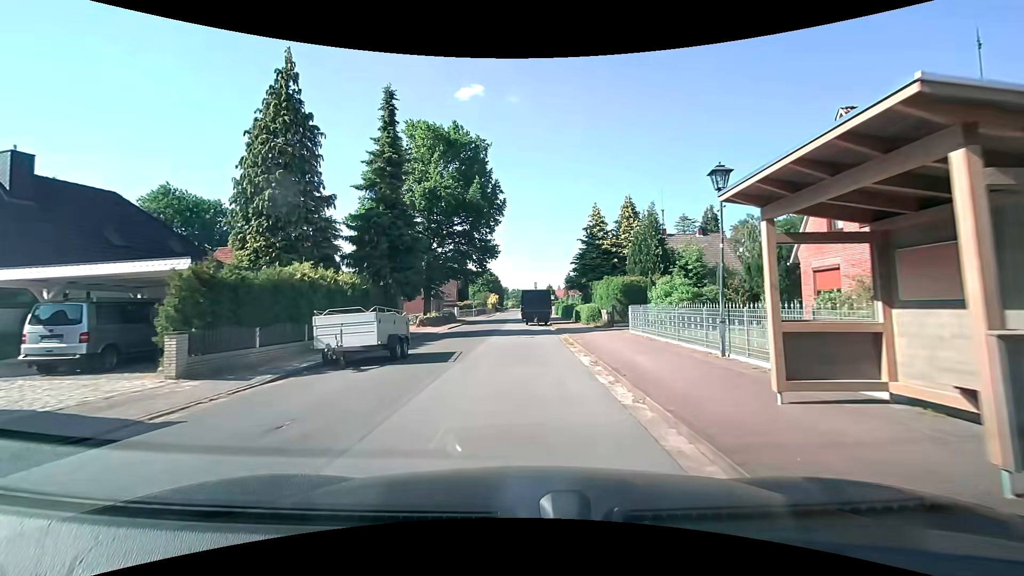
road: unclassified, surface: asphalt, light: Day
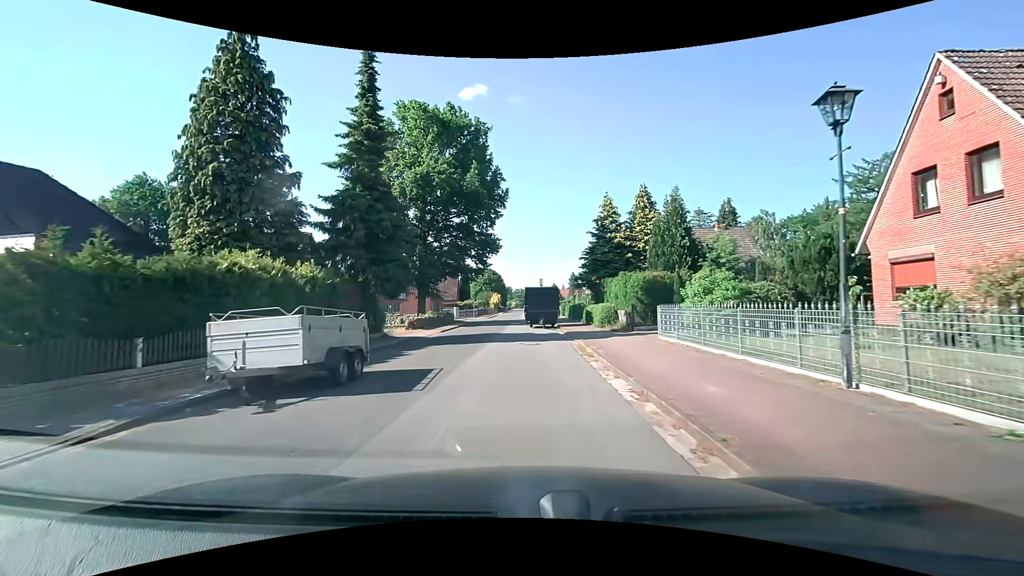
(0.0, +4.3) m; 0°
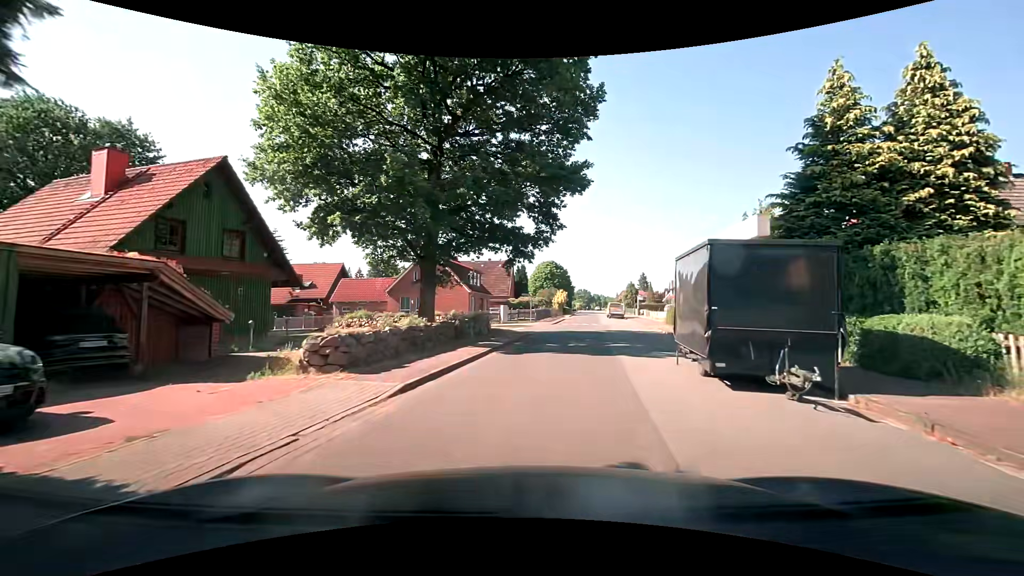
(-1.9, +21.9) m; -7°
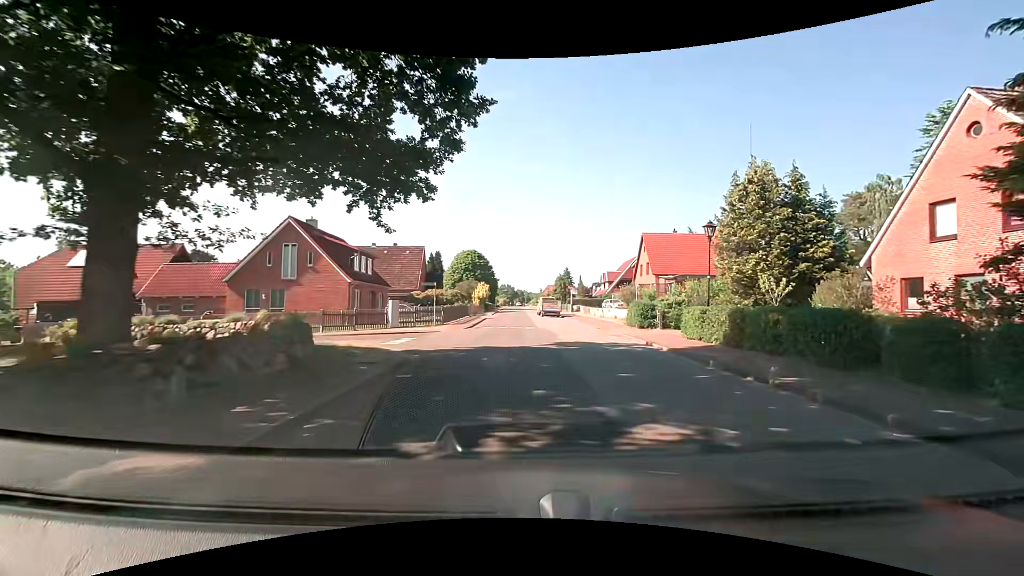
(+0.9, +13.2) m; +9°
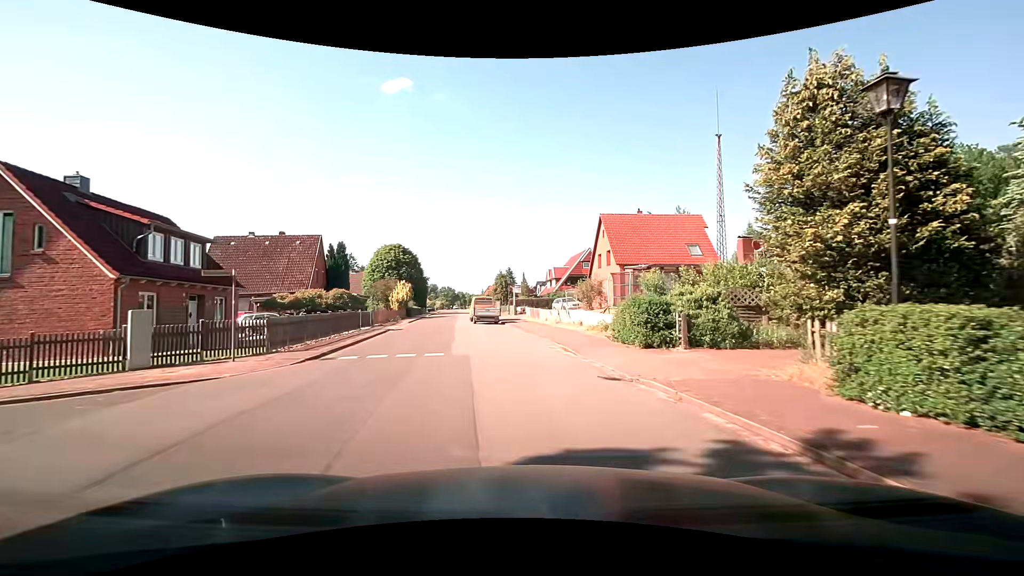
(+0.9, +13.3) m; +6°
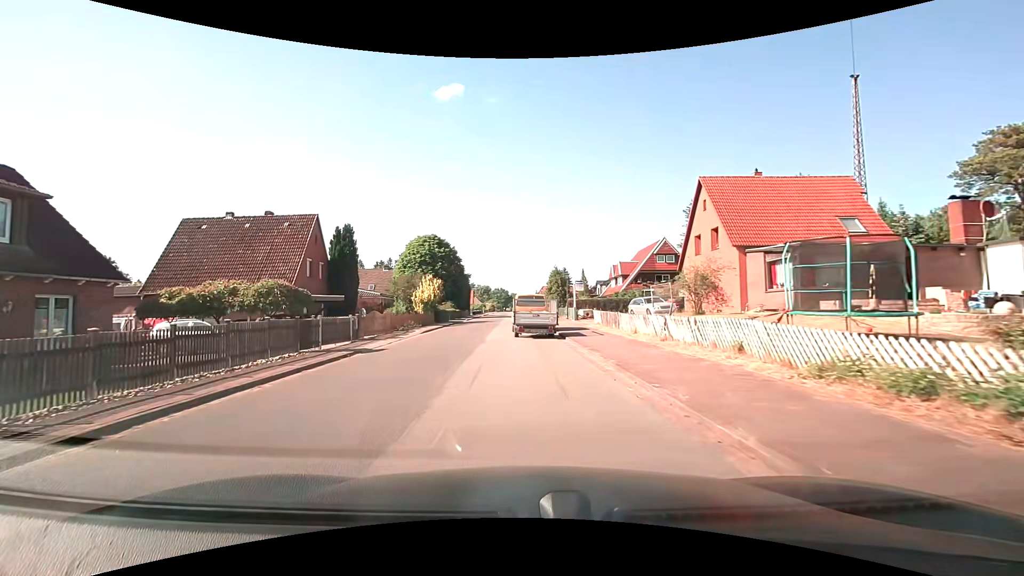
(-0.6, +13.4) m; -7°
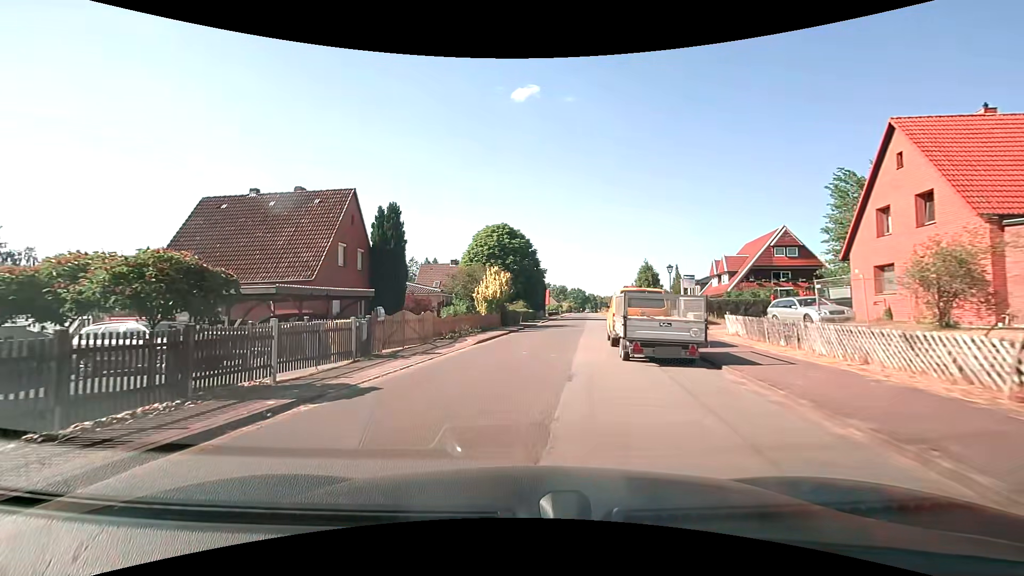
(-0.7, +8.9) m; -9°
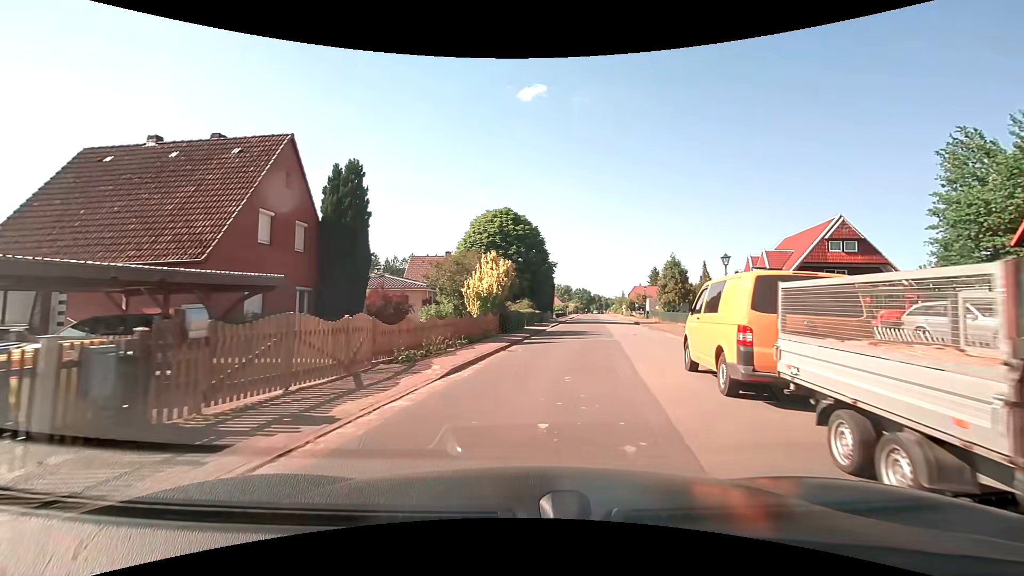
(-0.2, +8.8) m; 0°
(+1, +10) (+3, +20) (+5, +29) (+8, +39) (+9, +49) (+11, +59) (+12, +69) (+14, +79) (+15, +89) (+16, +99) m
